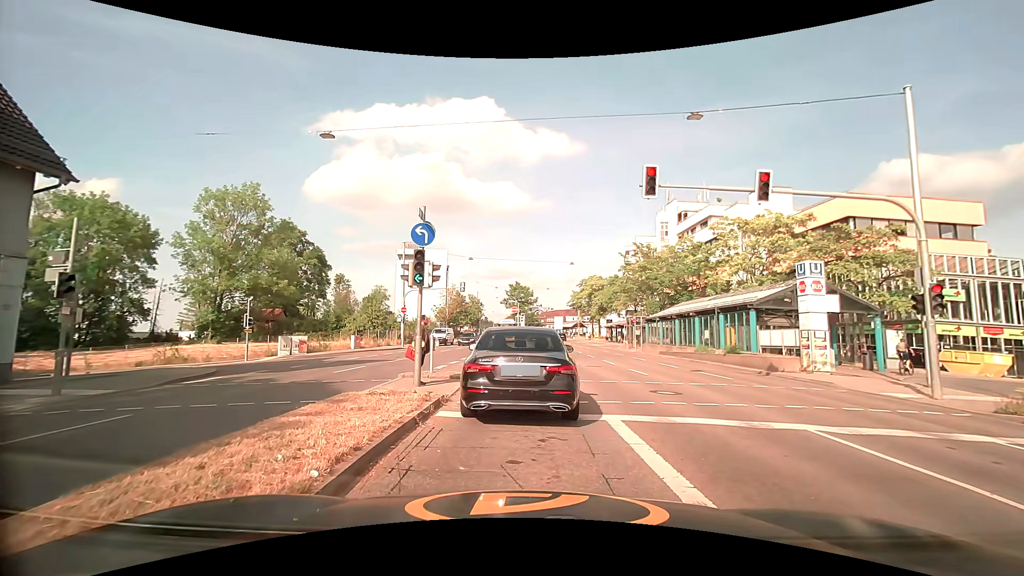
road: primary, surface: asphalt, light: Day
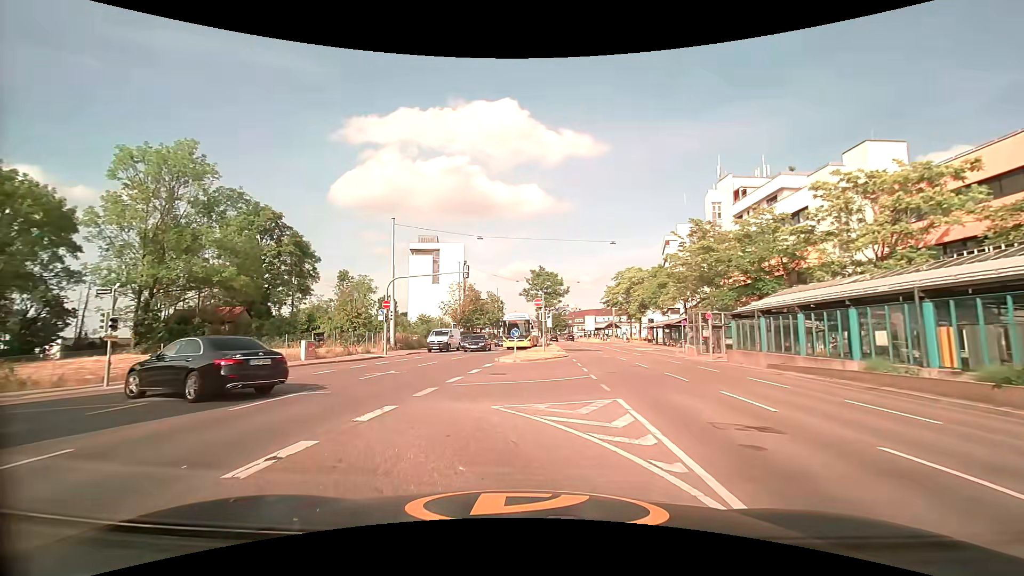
(0.0, +14.4) m; -2°
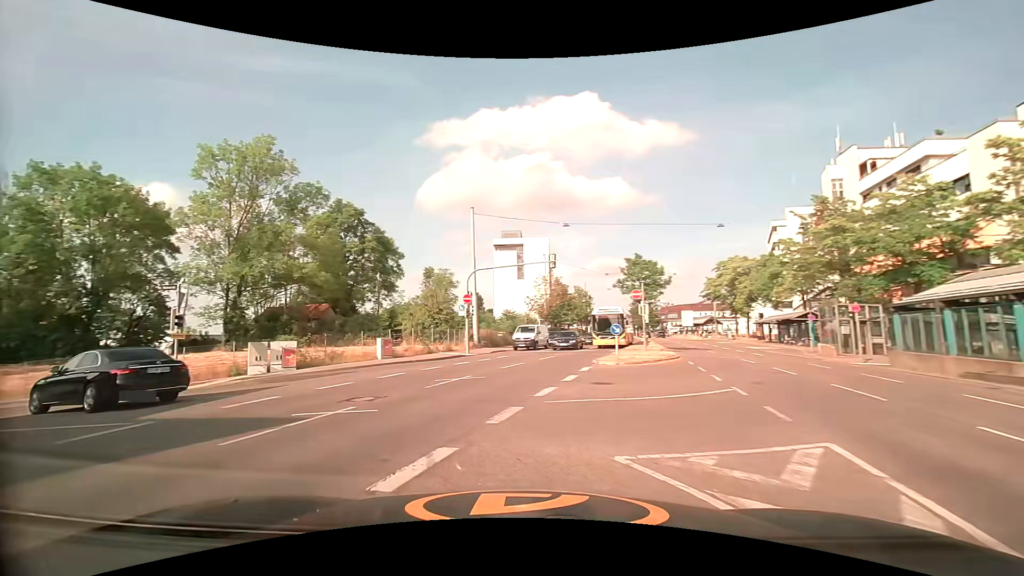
(-0.3, +3.8) m; -9°
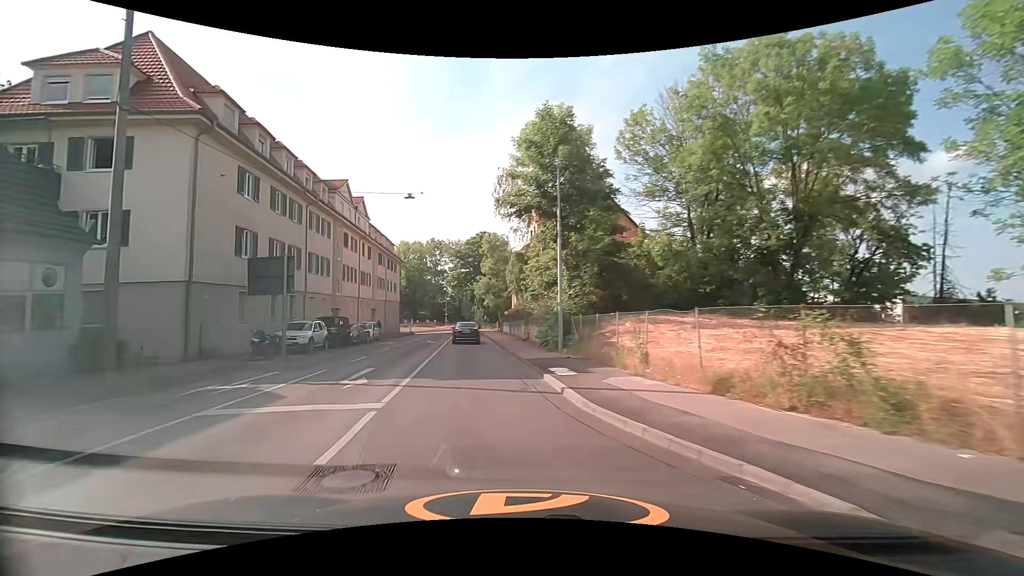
(-12.9, +16.0) m; -70°
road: tertiary
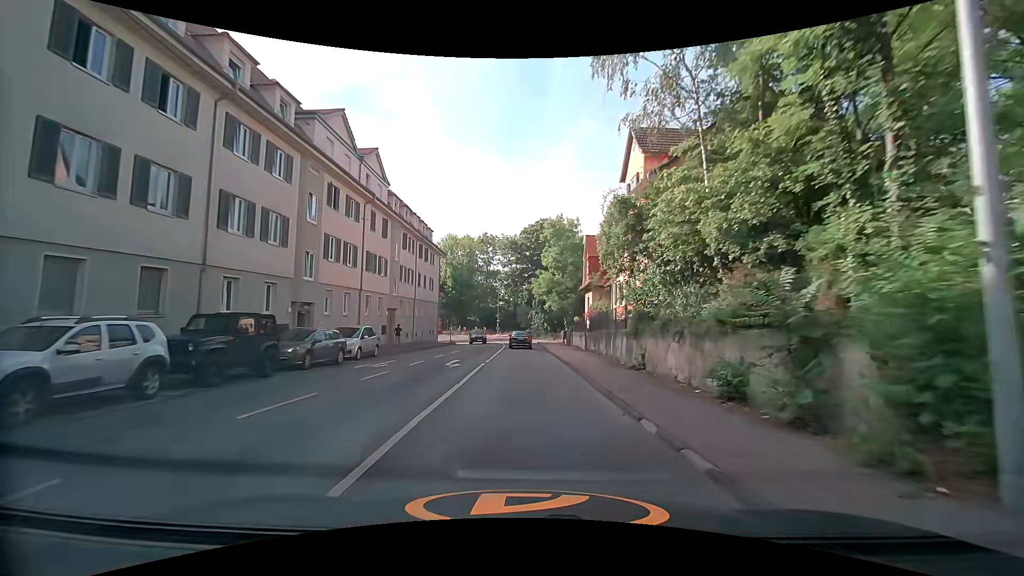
(-2.0, +17.6) m; -7°
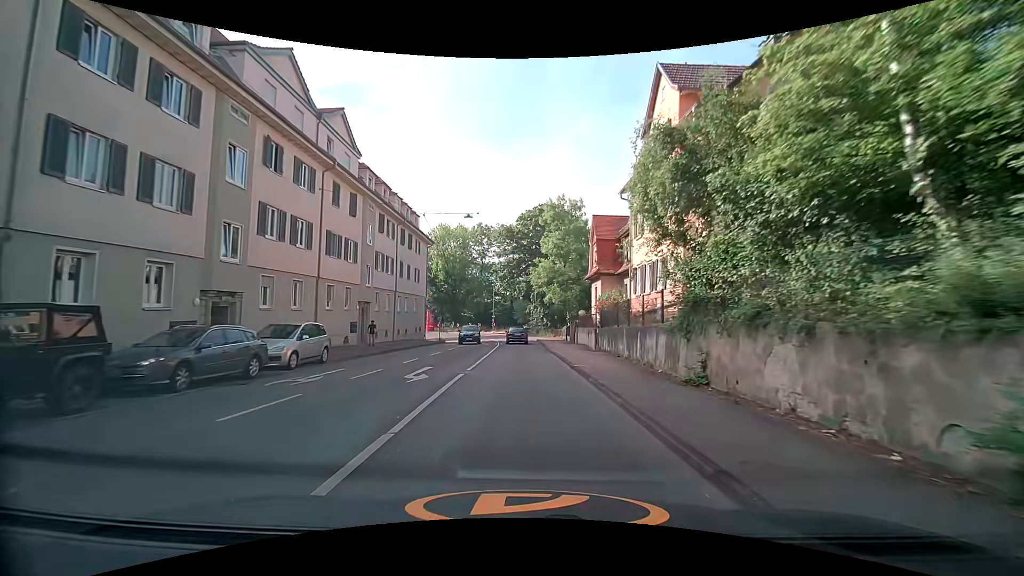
(0.0, +6.3) m; +1°
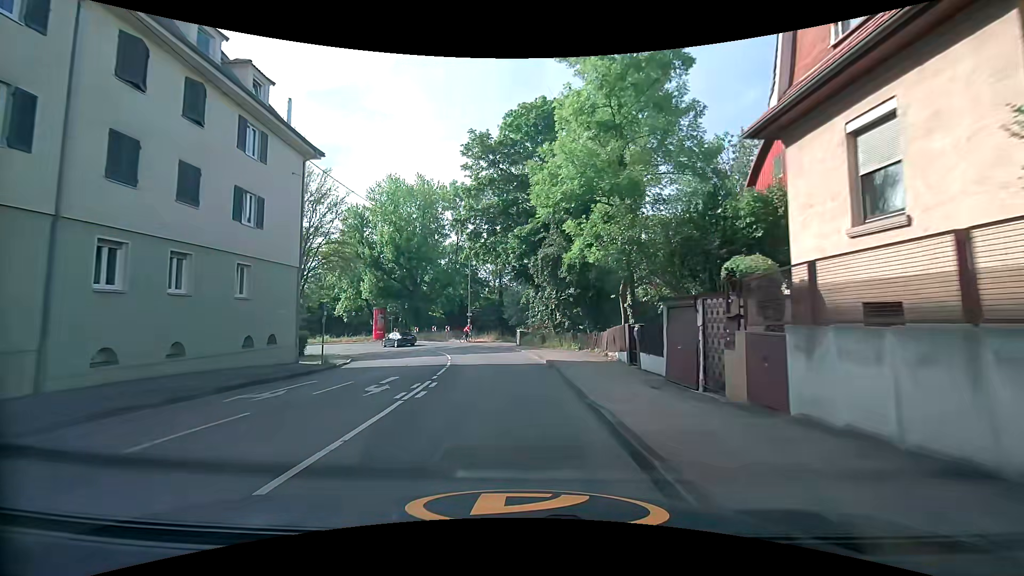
(-0.2, +30.5) m; 0°
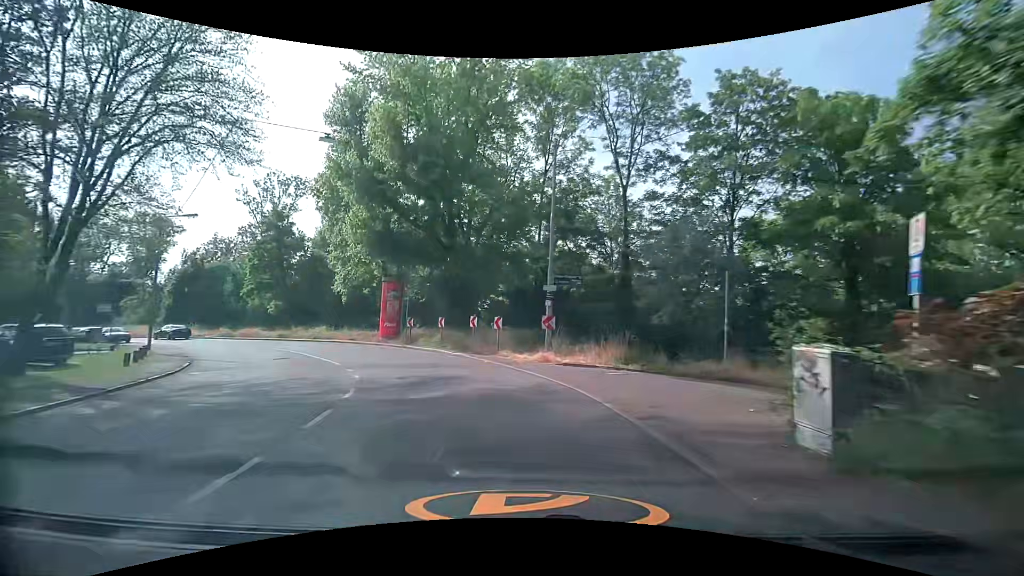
(-2.0, +31.0) m; -12°
(-1, +10) (-4, +19) (-9, +28) (-15, +36) (-23, +42) (-31, +48) (-39, +54) (-48, +59) (-56, +64) (-65, +68) m
